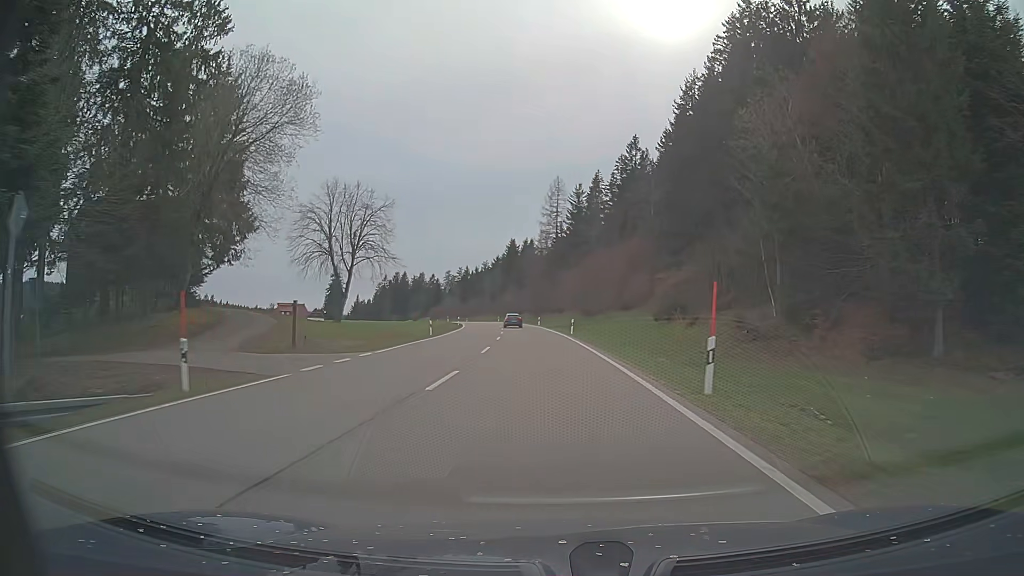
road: primary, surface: asphalt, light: Day
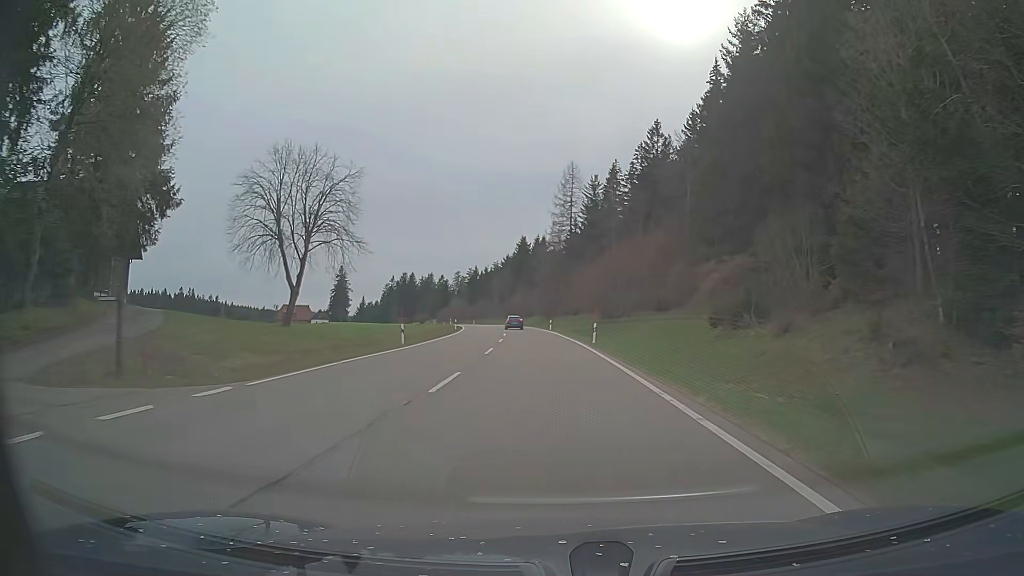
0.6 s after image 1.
(-0.1, +12.1) m; -1°
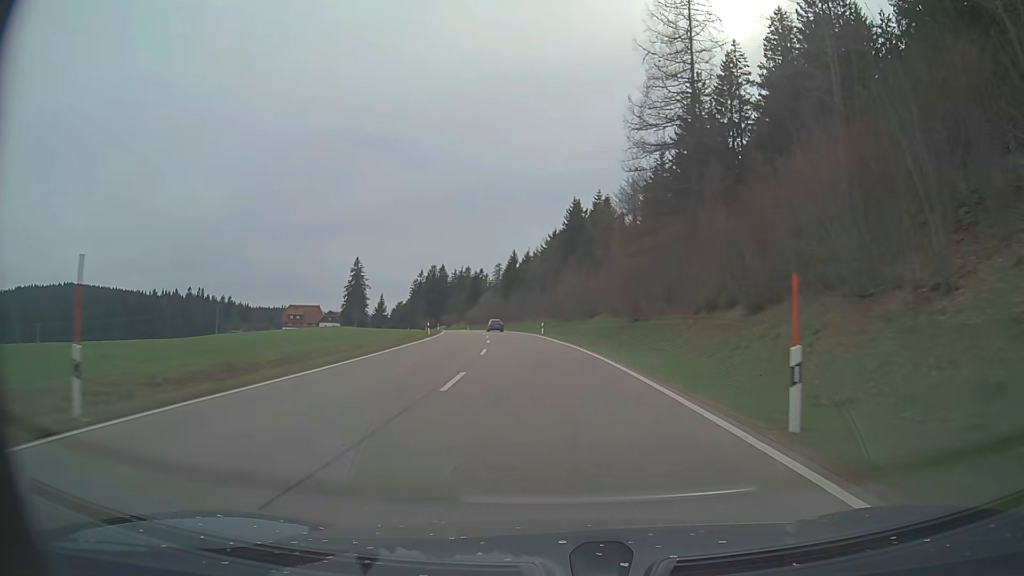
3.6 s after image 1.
(-2.4, +60.2) m; -5°
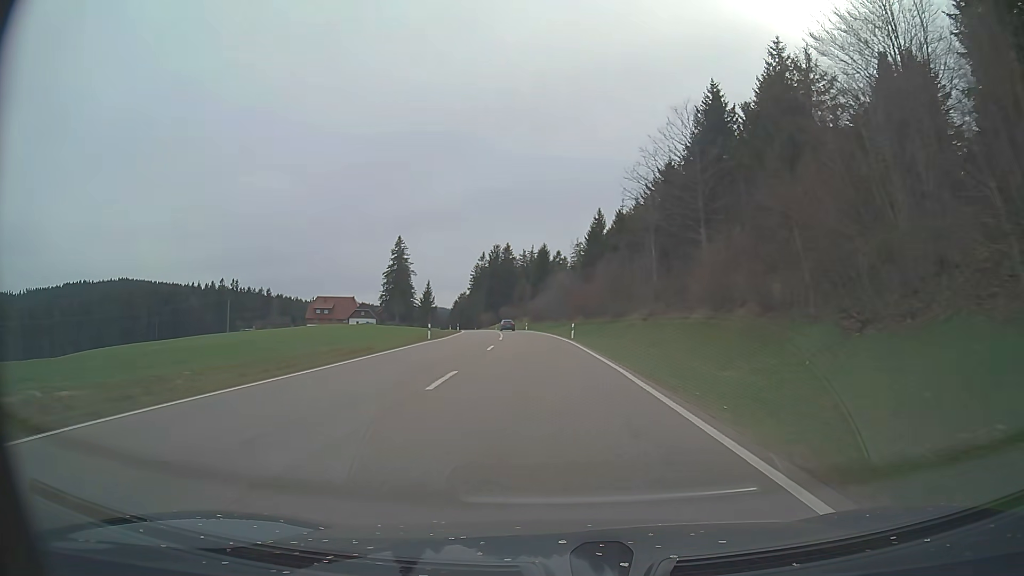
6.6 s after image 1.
(-3.8, +60.1) m; -7°
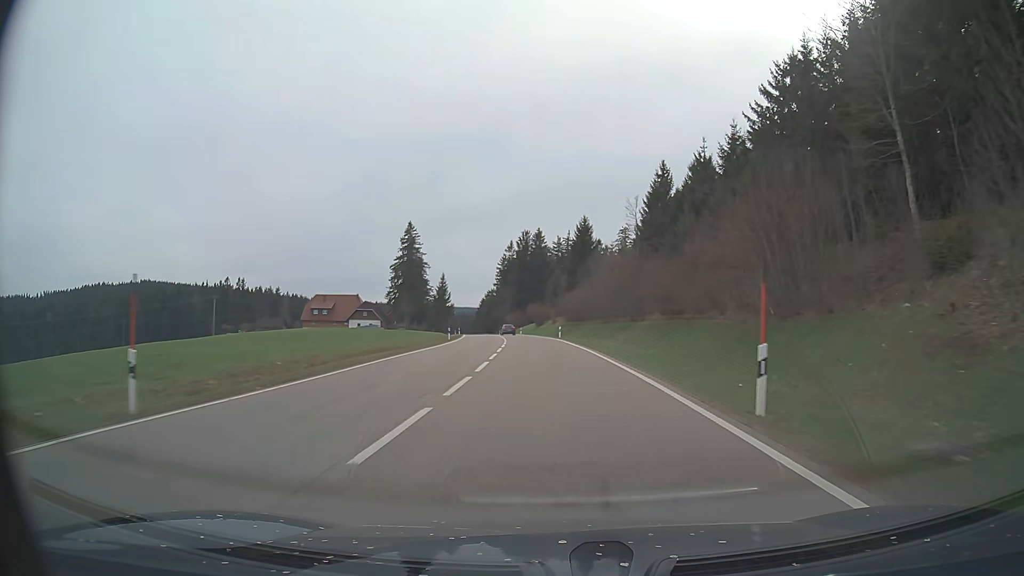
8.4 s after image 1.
(-1.1, +36.6) m; -3°
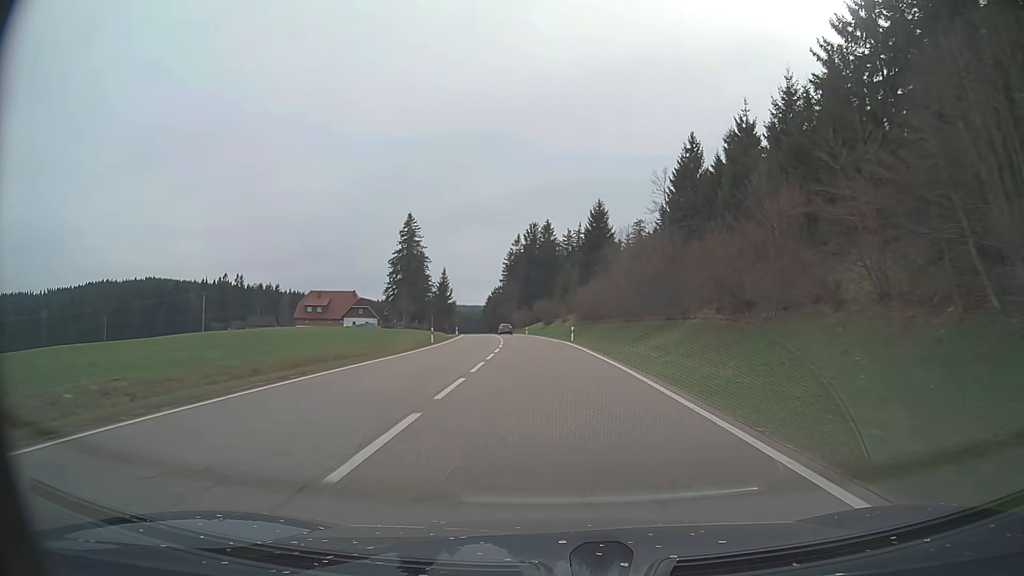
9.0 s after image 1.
(-0.1, +12.6) m; -1°
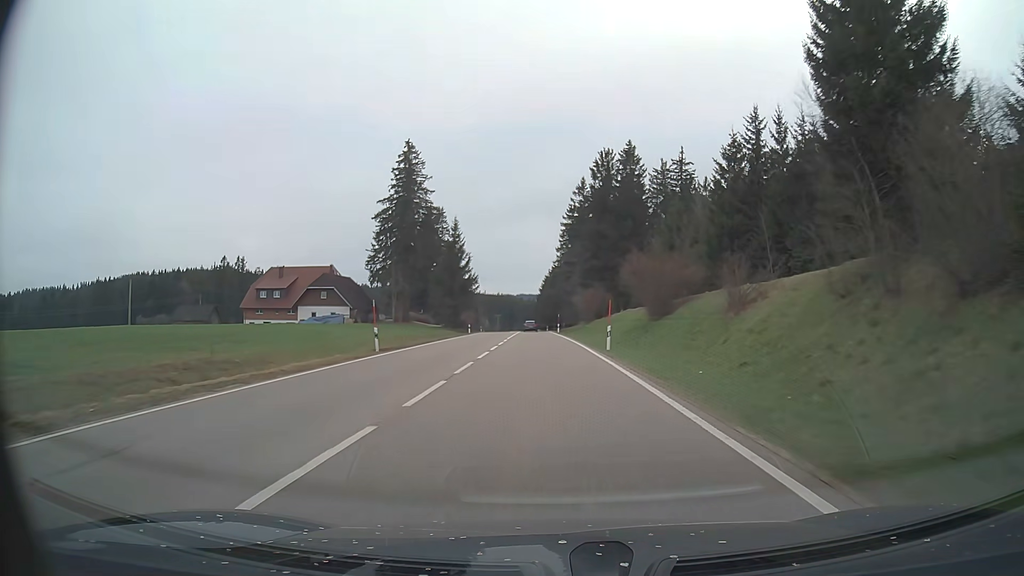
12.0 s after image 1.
(-2.9, +67.5) m; -6°
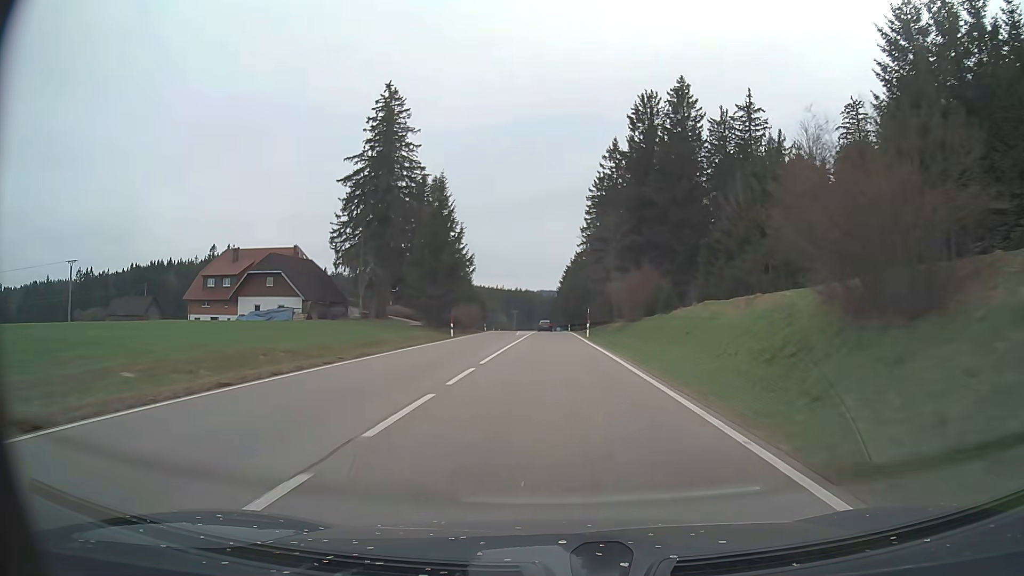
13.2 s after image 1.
(-0.5, +27.2) m; -2°
(0, +10) (0, +20) (0, +30) (0, +40) (0, +50) (0, +60) (0, +70) (0, +80) (-1, +90) (-1, +100) m
